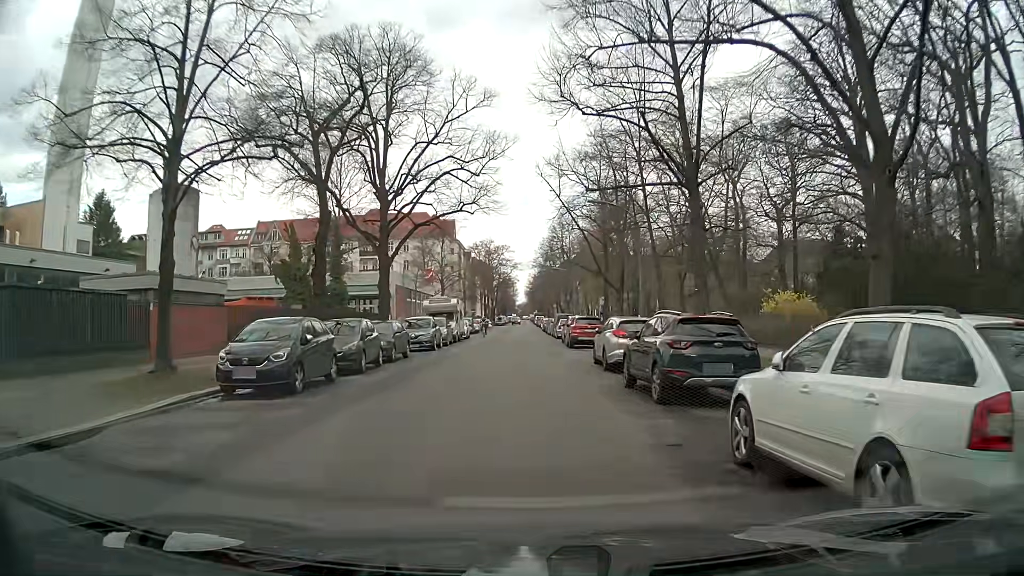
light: Day
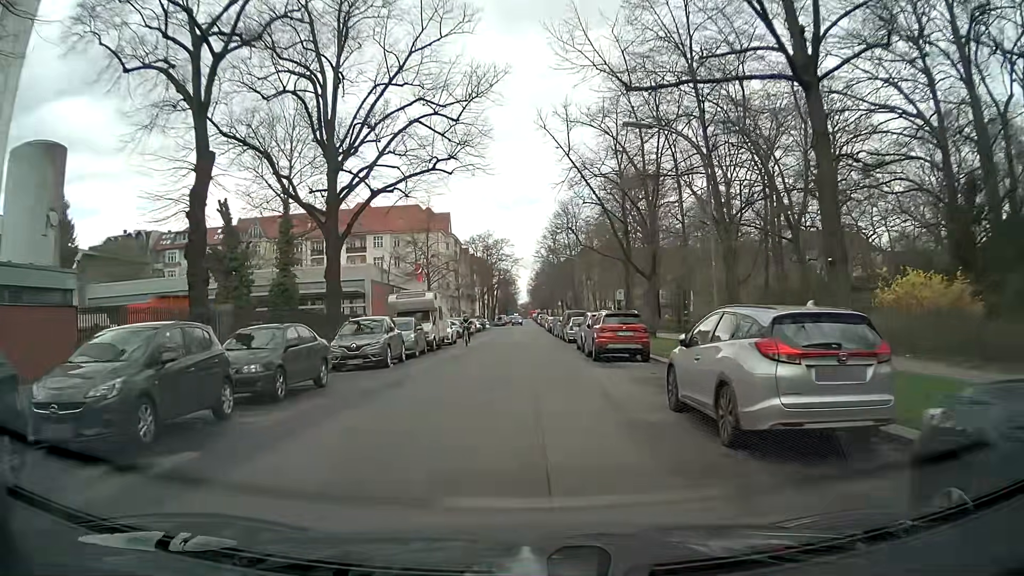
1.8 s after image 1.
(-0.1, +11.0) m; -3°
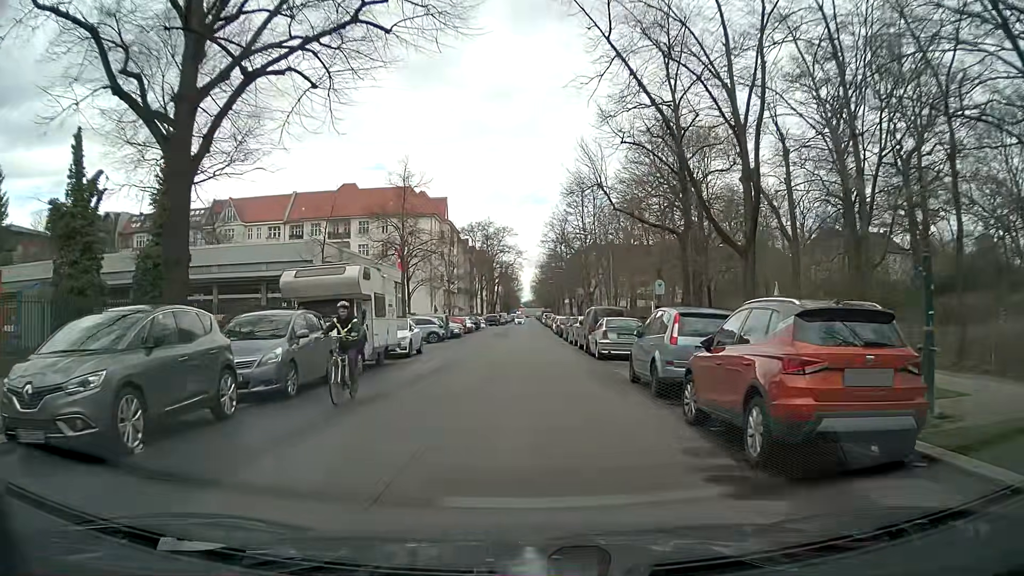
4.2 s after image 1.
(+0.4, +14.5) m; 0°
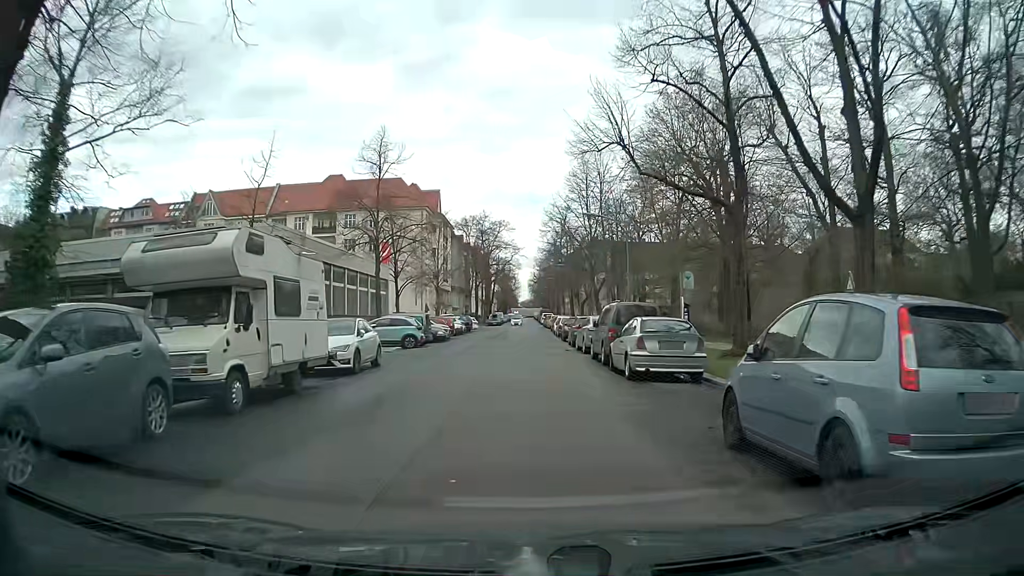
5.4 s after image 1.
(+0.2, +7.4) m; +2°
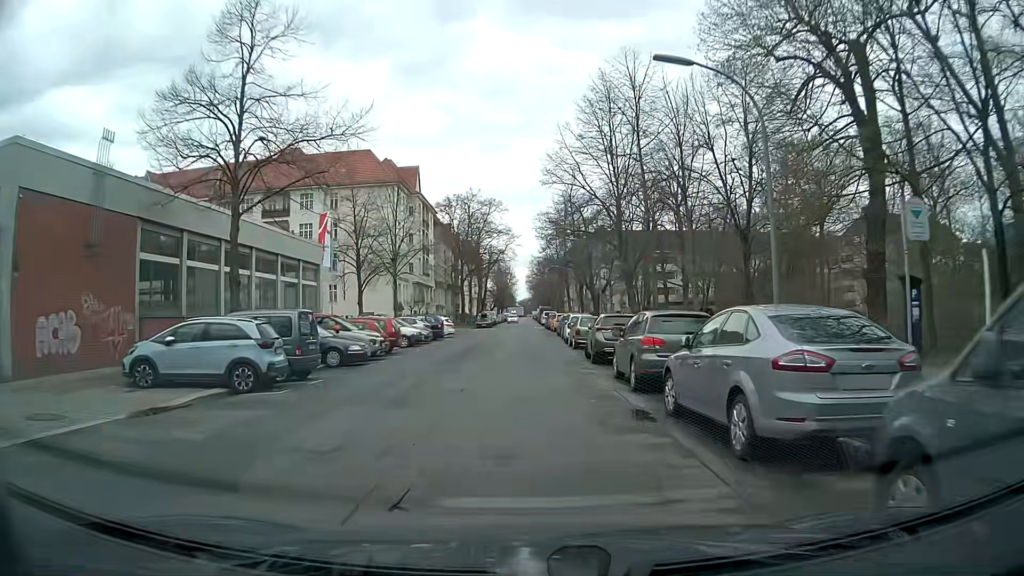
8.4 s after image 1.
(-0.1, +19.7) m; 0°
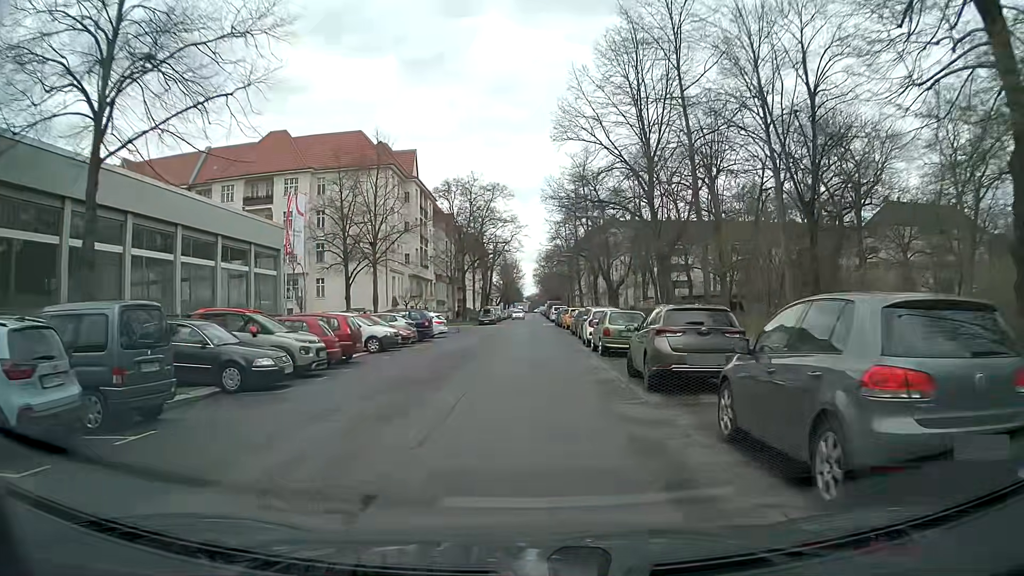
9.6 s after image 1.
(-0.1, +8.1) m; 0°
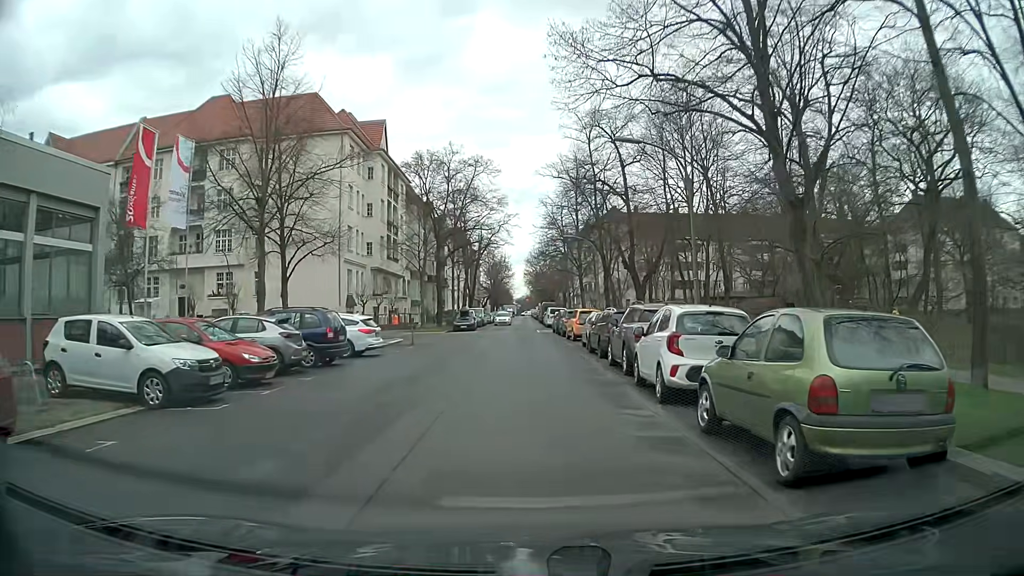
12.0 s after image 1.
(-0.1, +15.4) m; -1°
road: residential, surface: asphalt
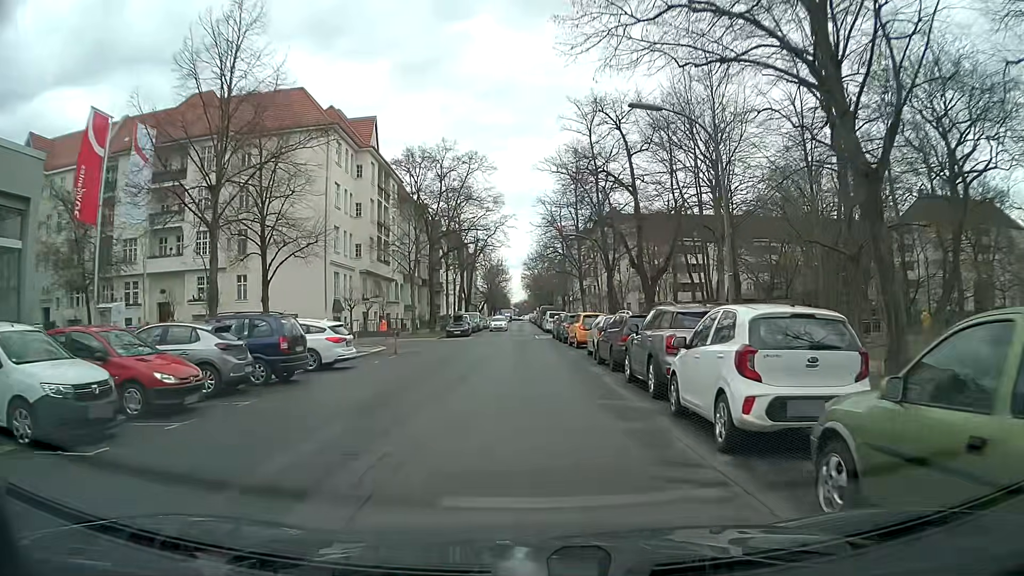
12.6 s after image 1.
(+0.1, +3.5) m; +1°
